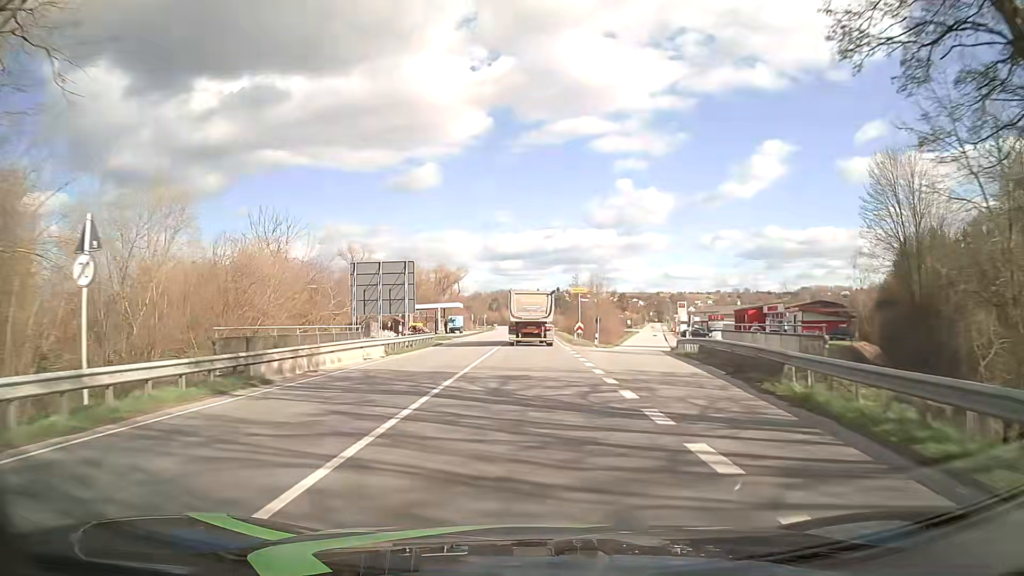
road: primary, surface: asphalt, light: Day
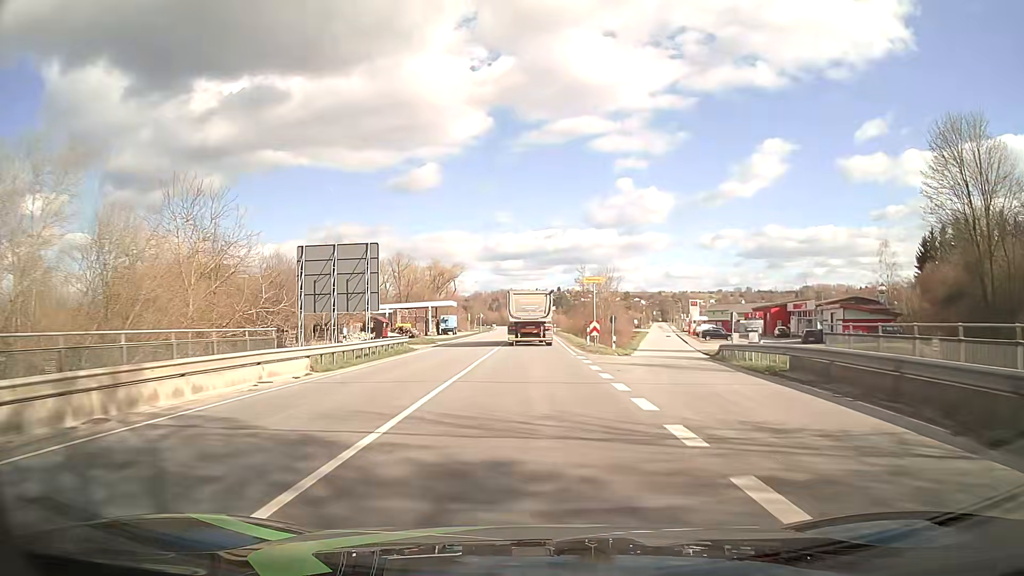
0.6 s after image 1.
(+0.1, +10.7) m; 0°
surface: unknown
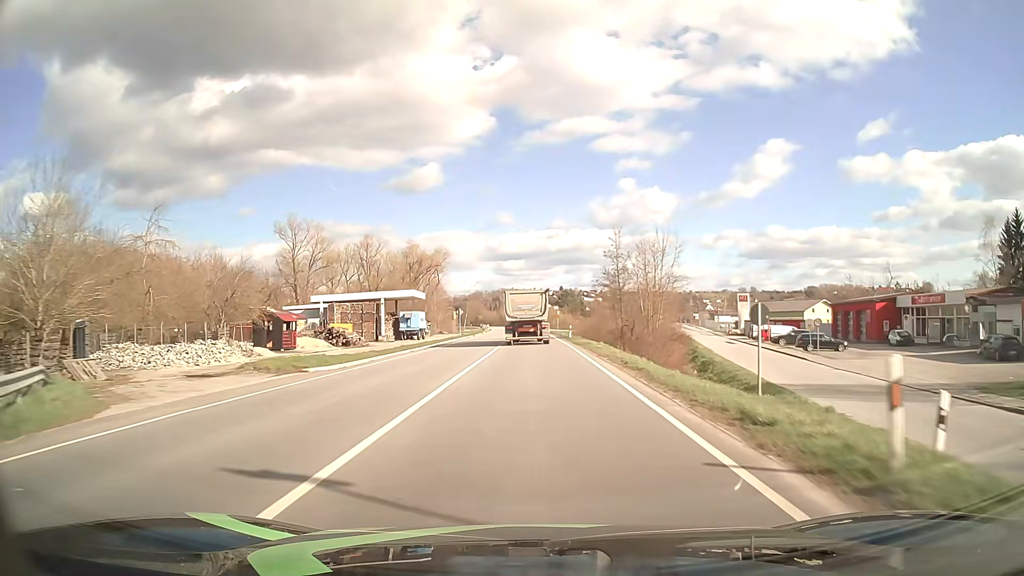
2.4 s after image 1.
(-0.1, +32.6) m; 0°
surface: asphalt
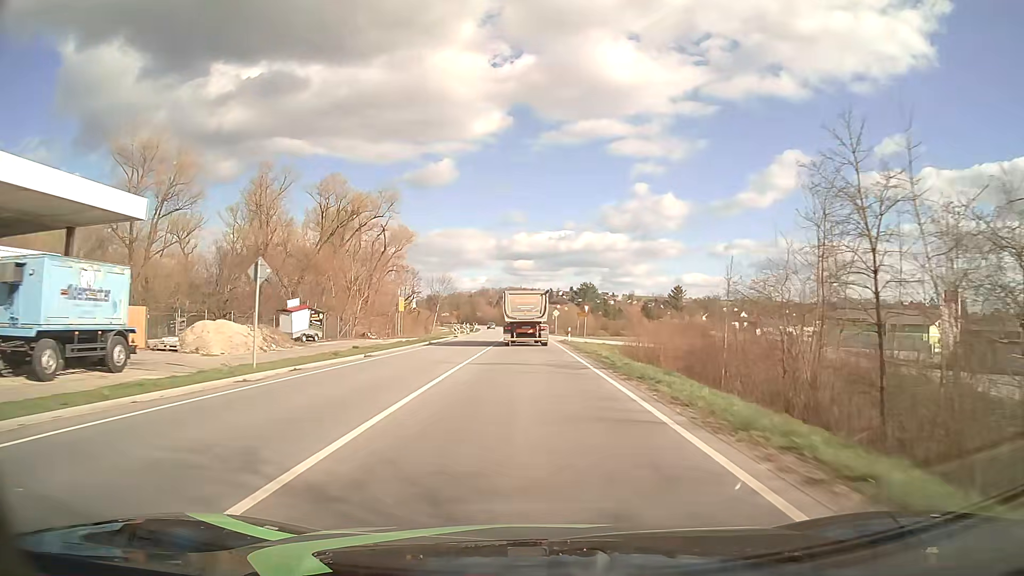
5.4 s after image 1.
(0.0, +56.7) m; 0°
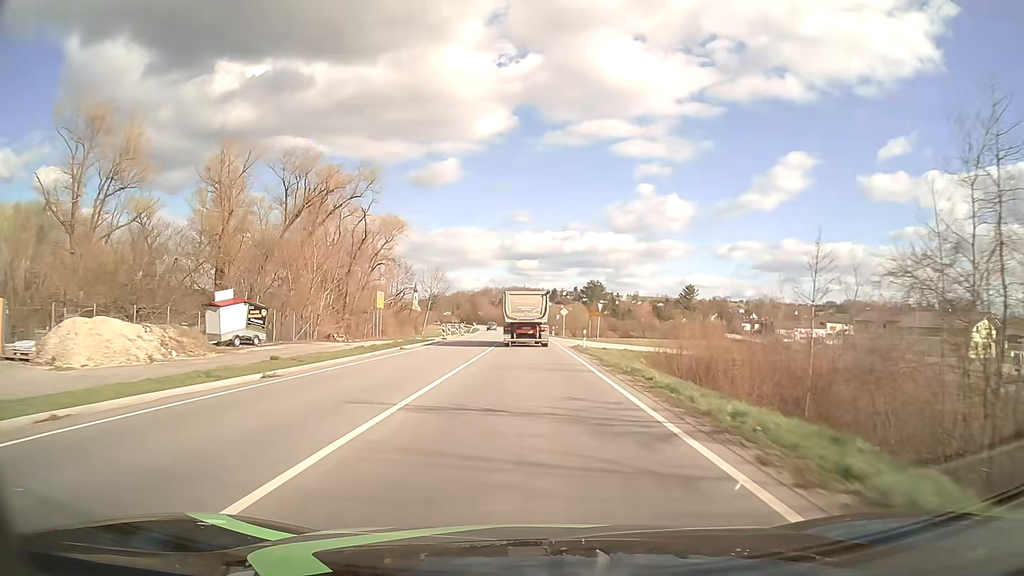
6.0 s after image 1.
(0.0, +11.5) m; 0°
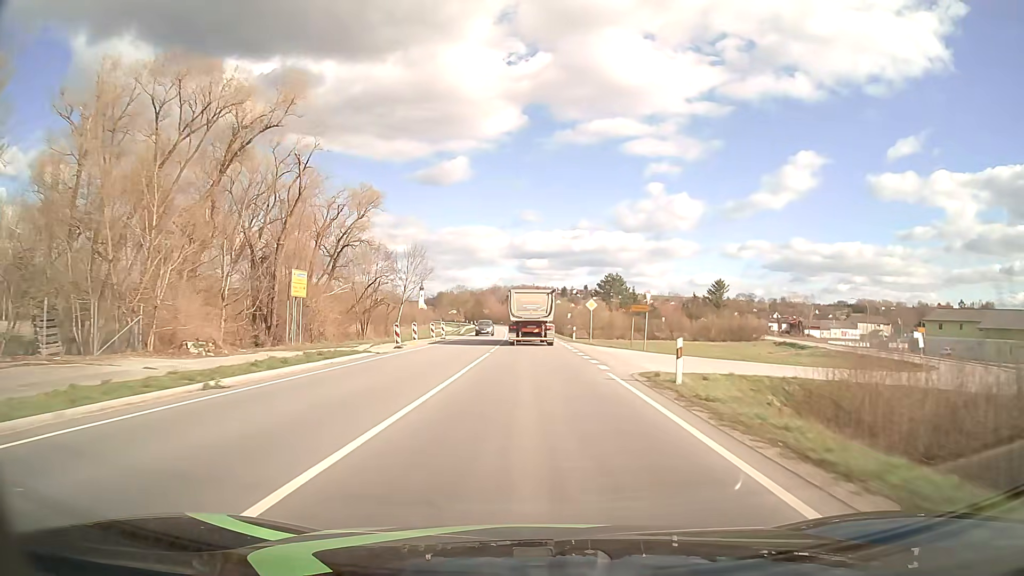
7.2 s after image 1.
(-0.1, +23.0) m; -1°
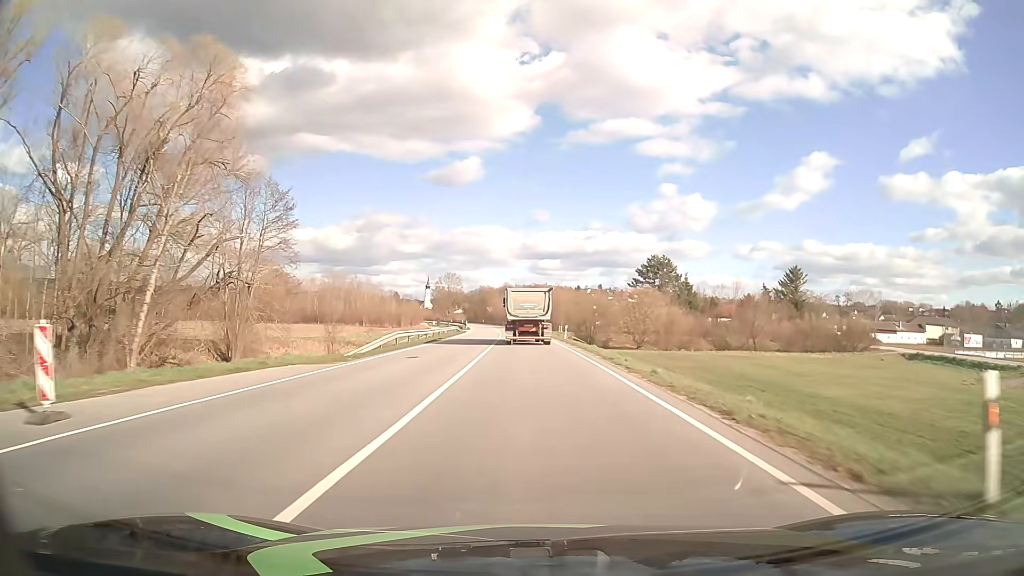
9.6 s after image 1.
(-0.3, +46.1) m; -1°
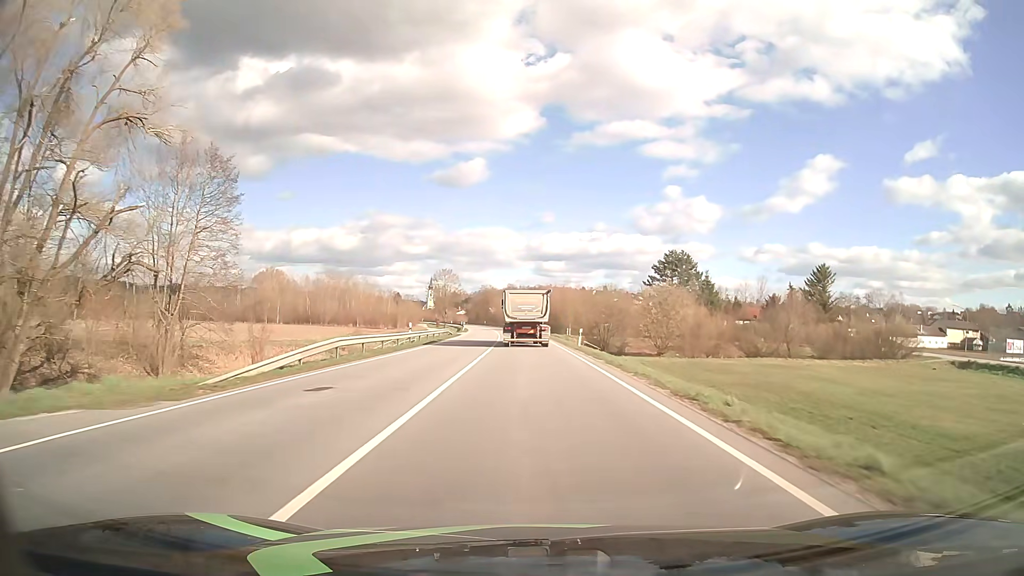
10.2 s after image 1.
(0.0, +11.5) m; 0°
(0, +10) (0, +20) (0, +30) (-1, +40) (-1, +50) (-1, +60) (-2, +70) (-2, +80) (-3, +90) (-4, +100) m
